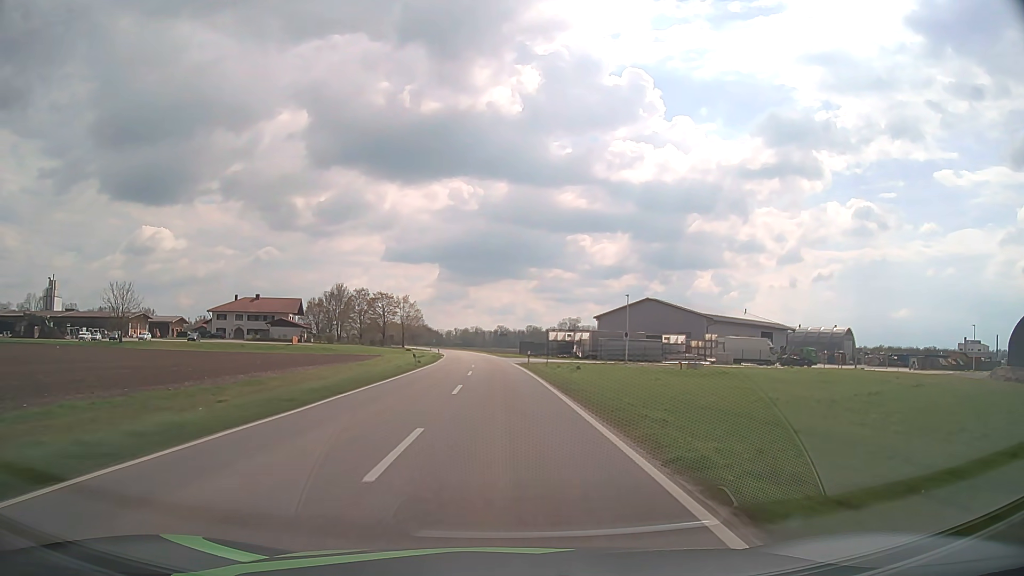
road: tertiary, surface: asphalt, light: Day
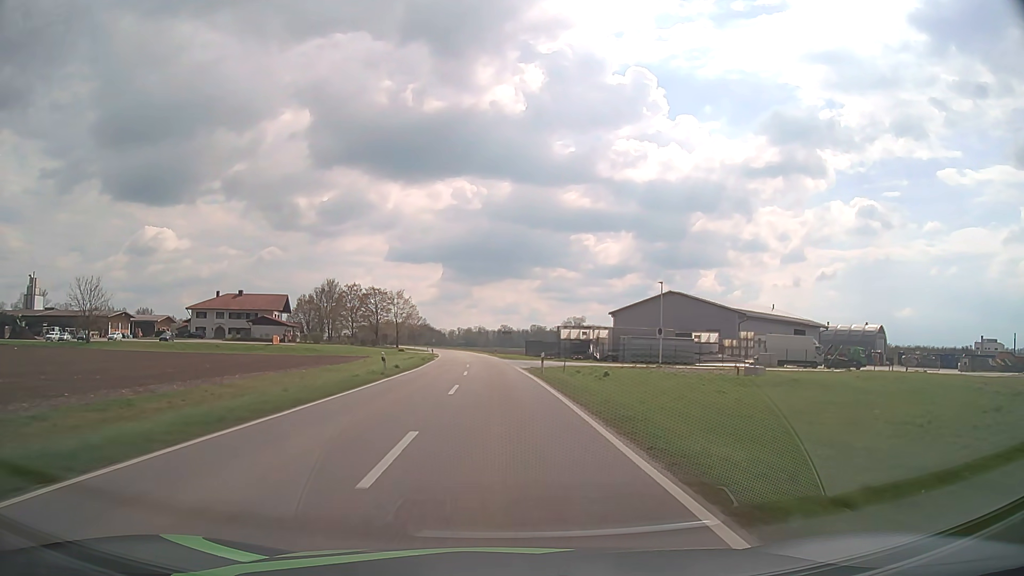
(0.0, +12.4) m; 0°
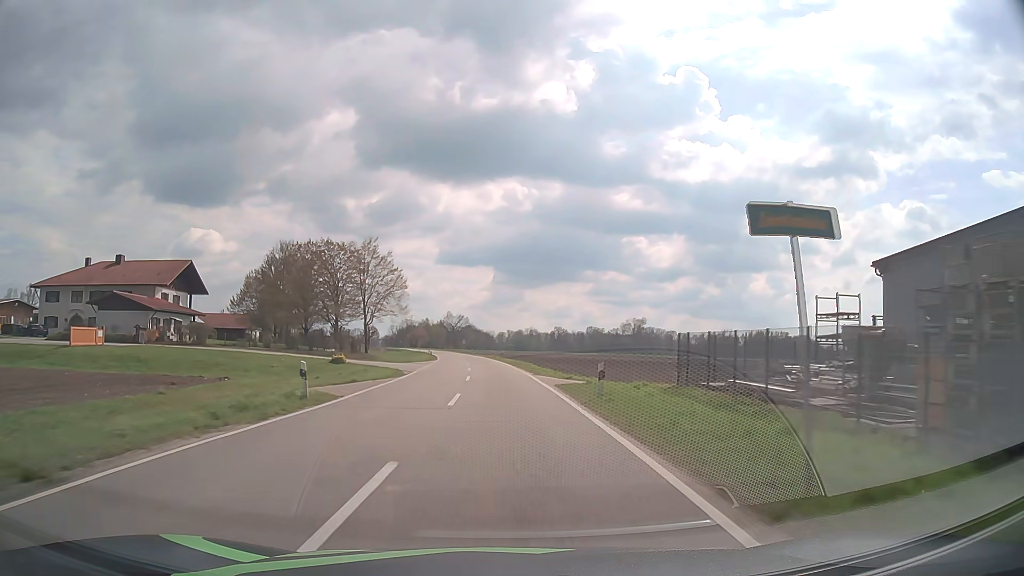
(-2.1, +63.6) m; -4°
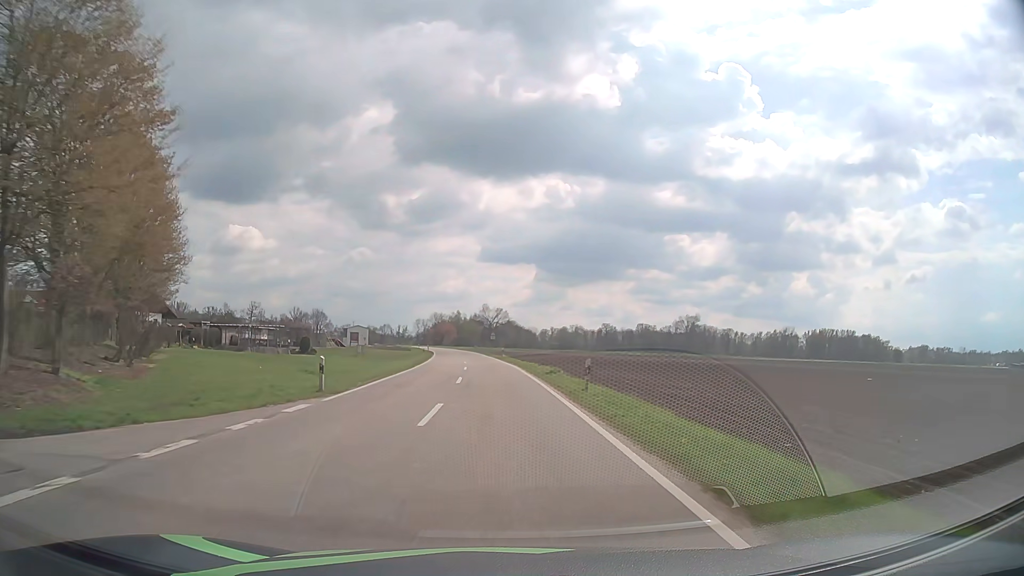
(-1.4, +52.8) m; -3°
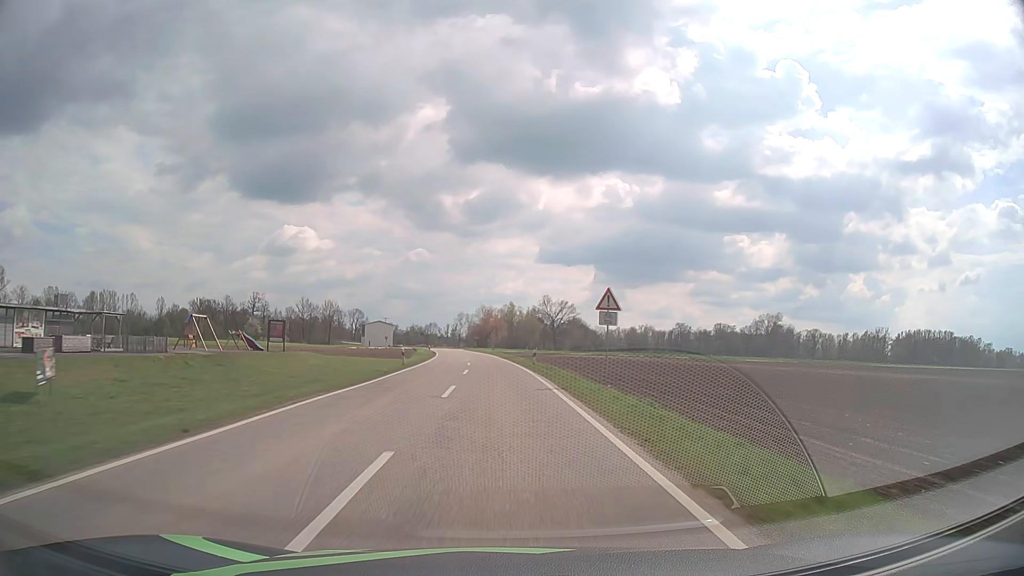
(-3.0, +68.0) m; -5°
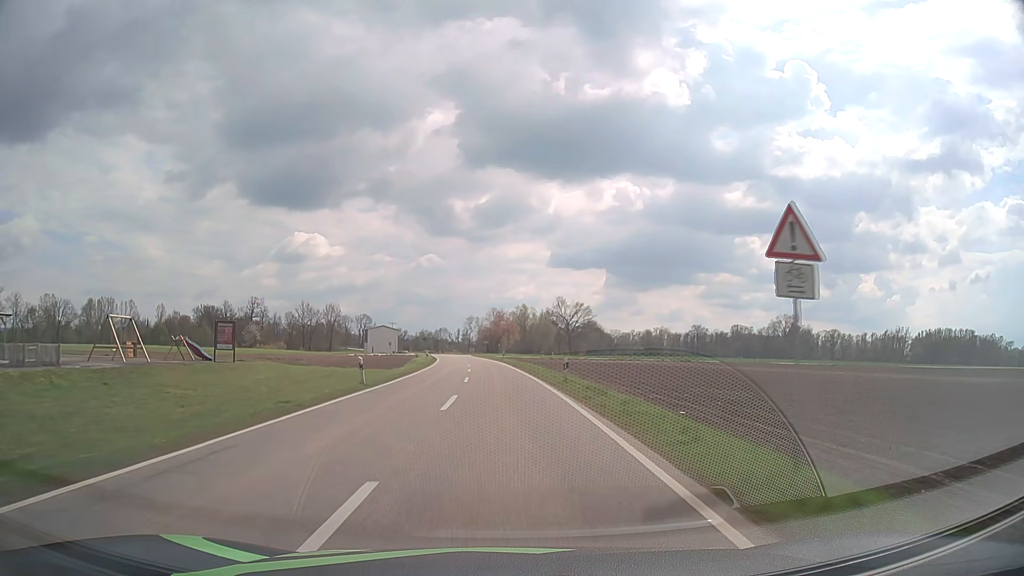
(-0.1, +13.9) m; -1°
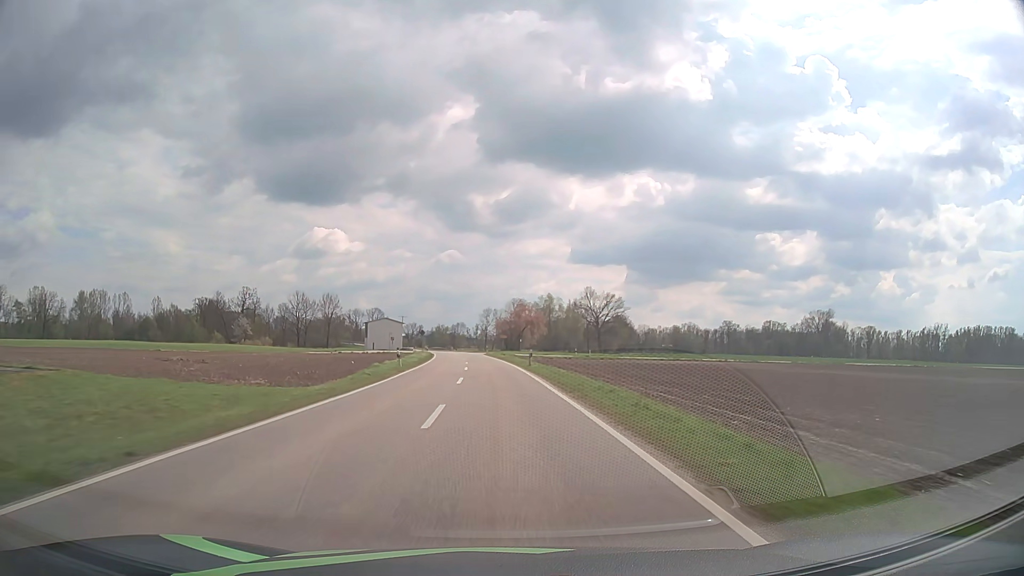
(-0.5, +27.9) m; -2°
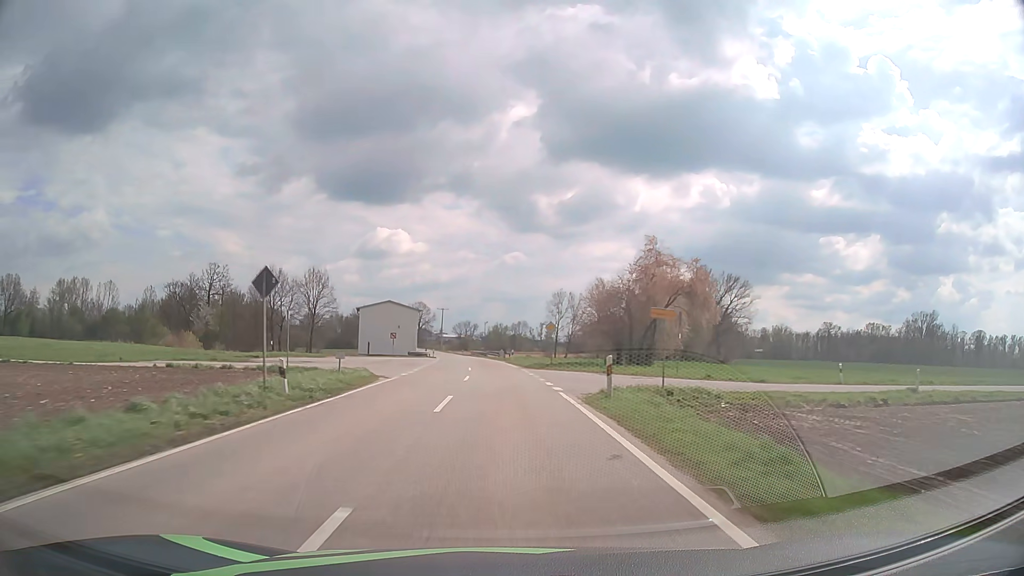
(-3.1, +70.4) m; -5°
(0, +10) (0, +20) (0, +30) (-1, +40) (-1, +50) (-2, +60) (-3, +70) (-4, +80) (-5, +90) (-6, +100) m
